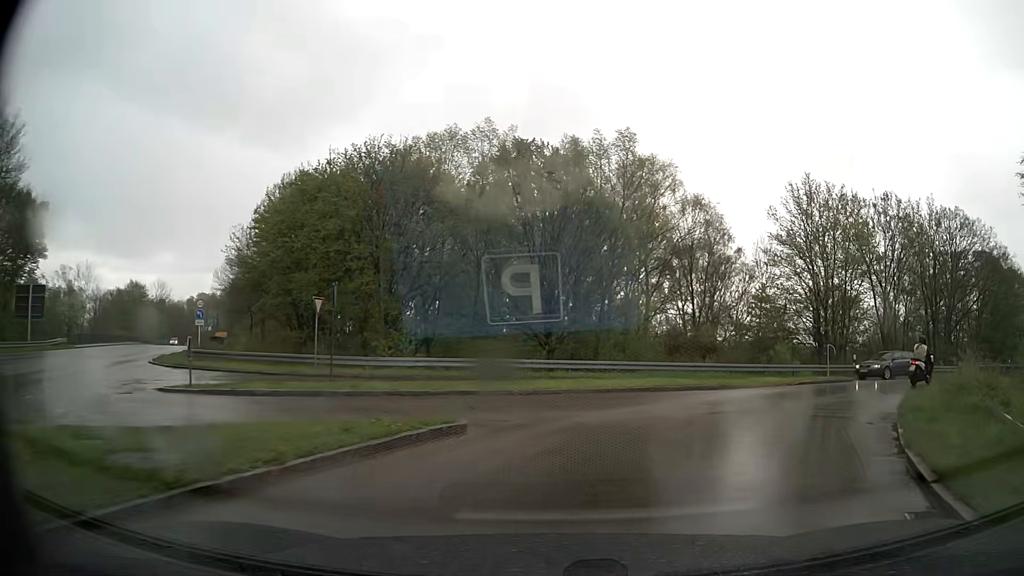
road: primary_link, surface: asphalt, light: Day
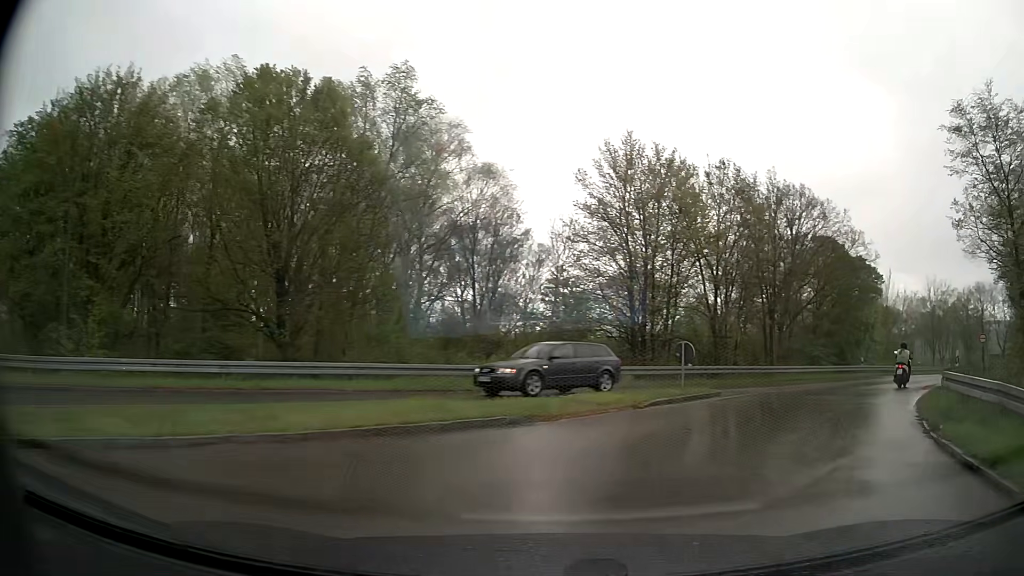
(+1.2, +8.8) m; +18°
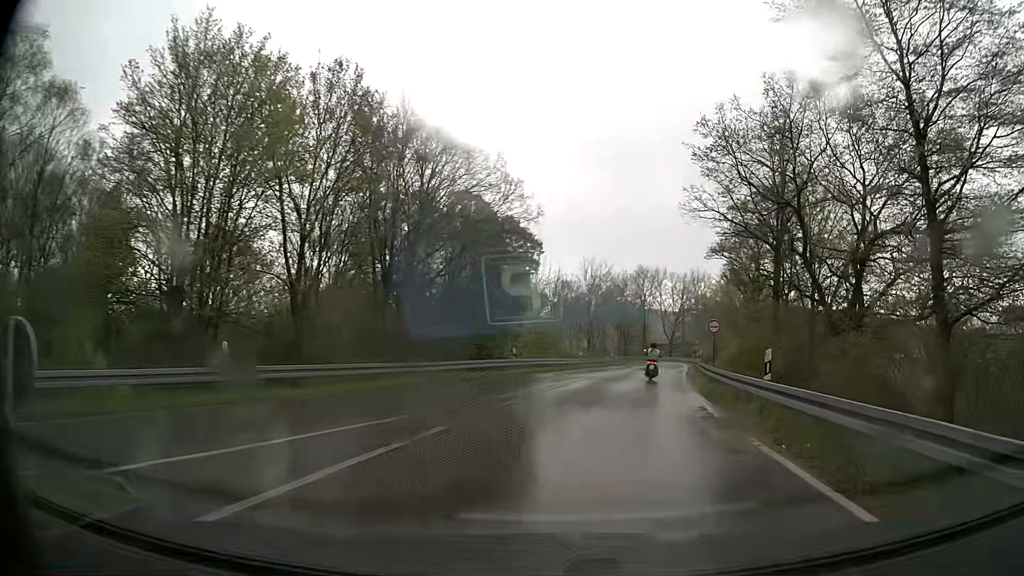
(+4.1, +12.8) m; +32°
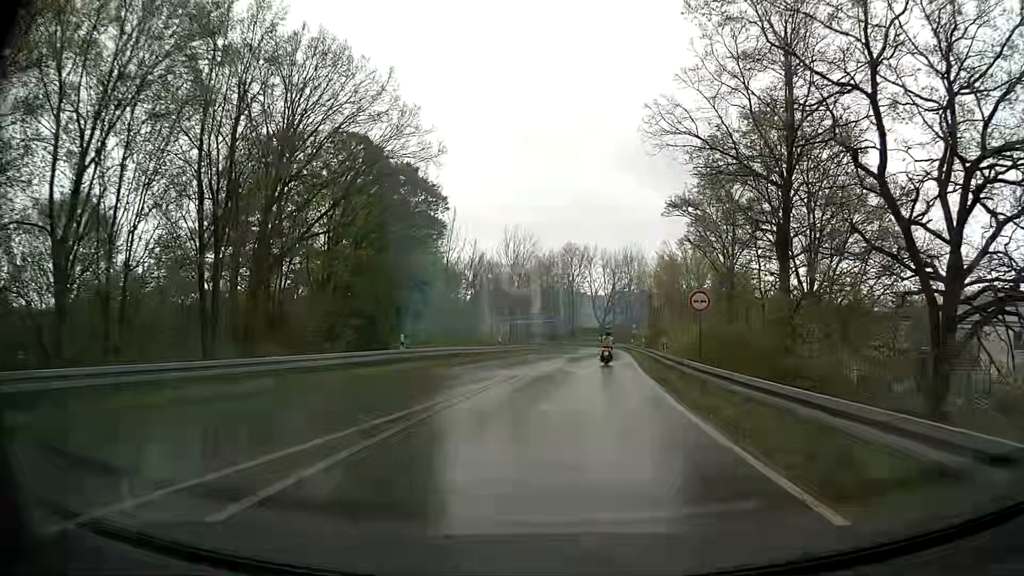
(+0.7, +10.5) m; +6°
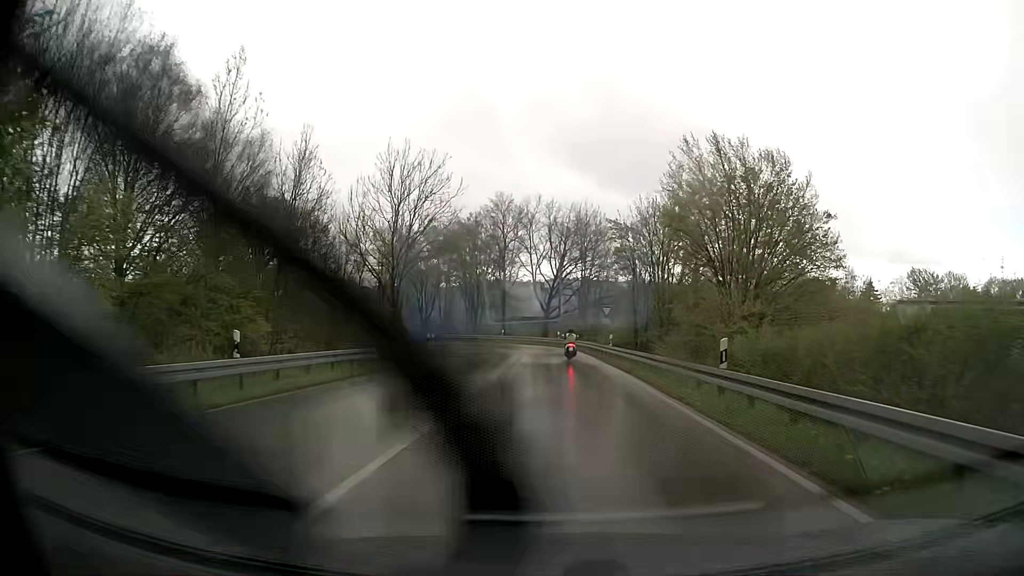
(+1.7, +32.9) m; +5°
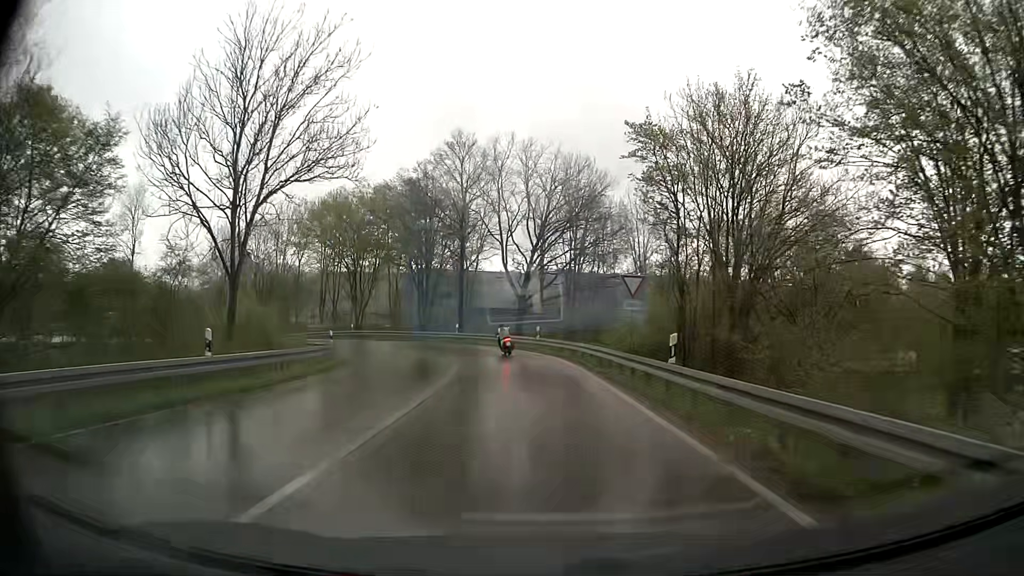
(+0.6, +21.5) m; +2°
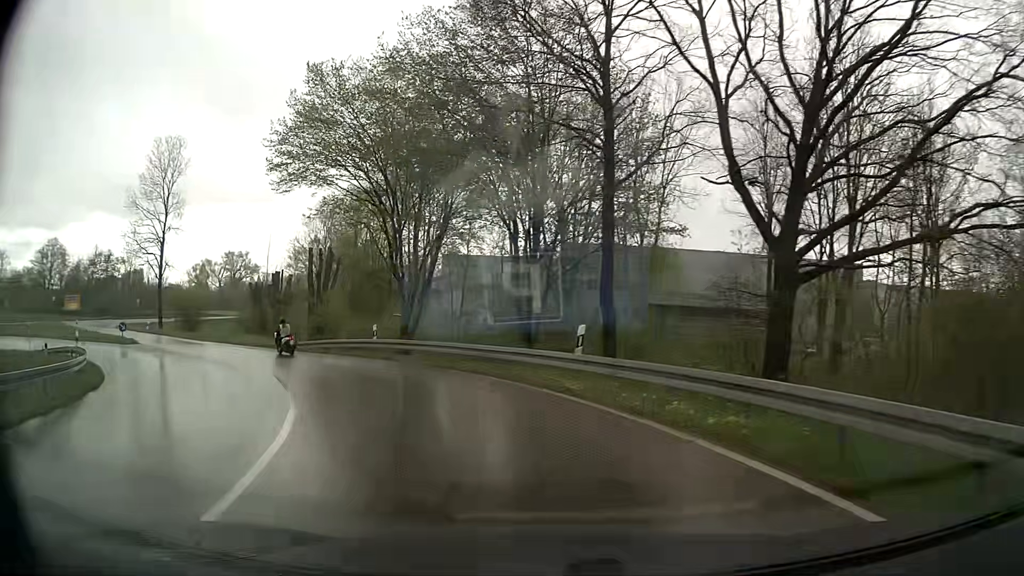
(-2.7, +32.1) m; -15°
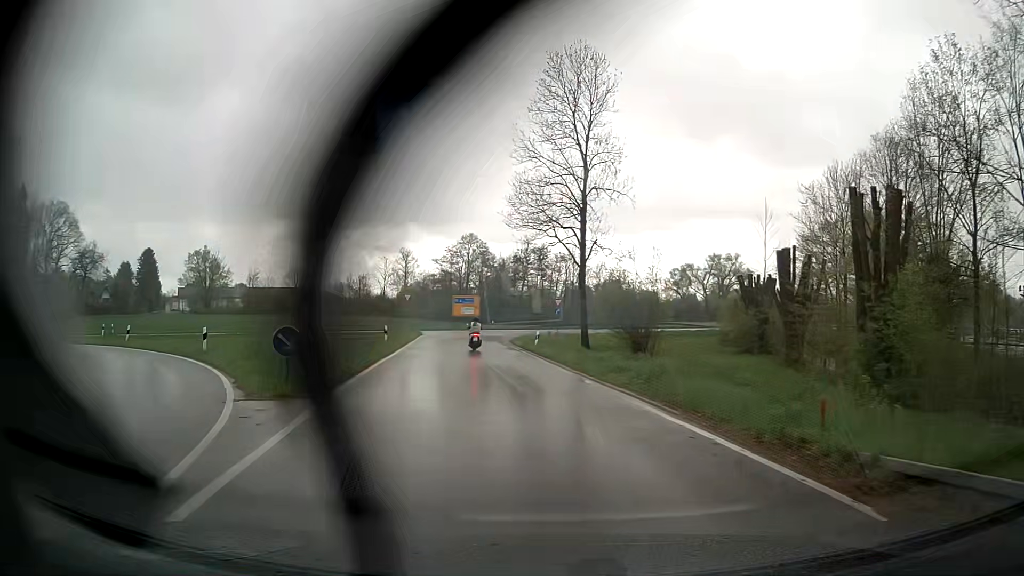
(-11.4, +26.8) m; -42°
(-1, +10) (-2, +20) (-4, +30) (-5, +40) (-5, +50) (-3, +59) (+3, +67) (+10, +74) (+18, +81) (+25, +88) m
